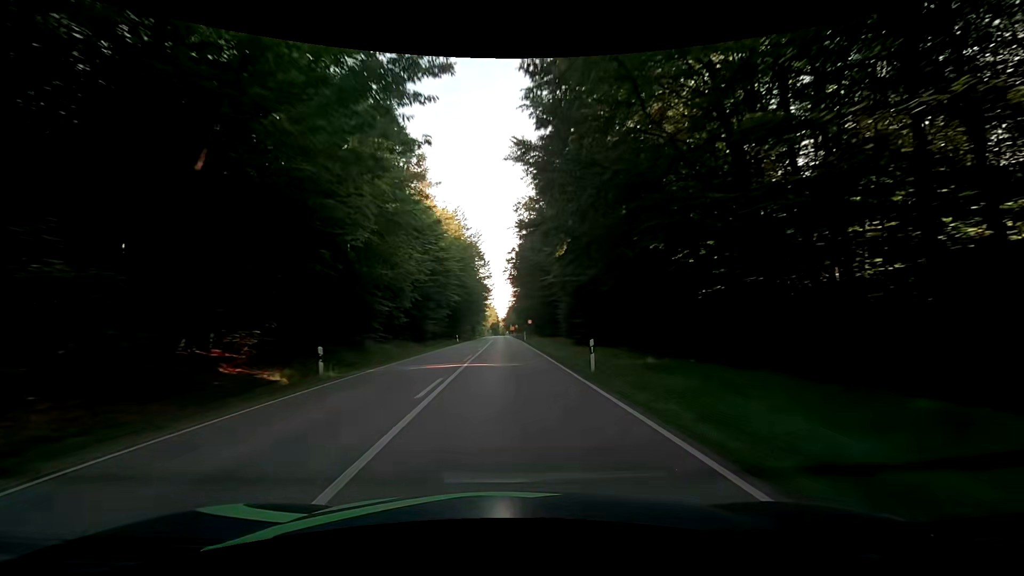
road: secondary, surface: asphalt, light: Day
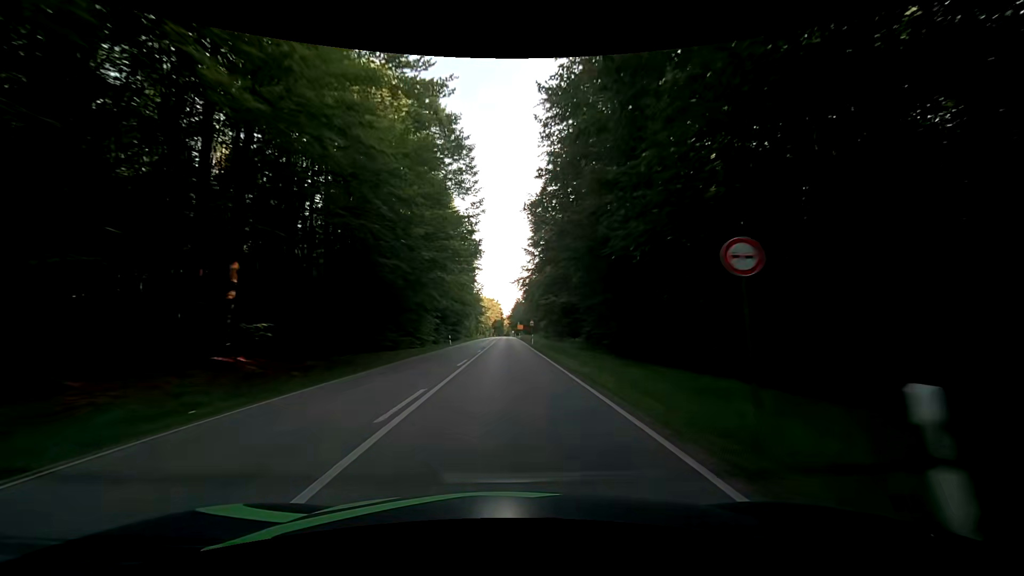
(-0.1, +62.4) m; +1°
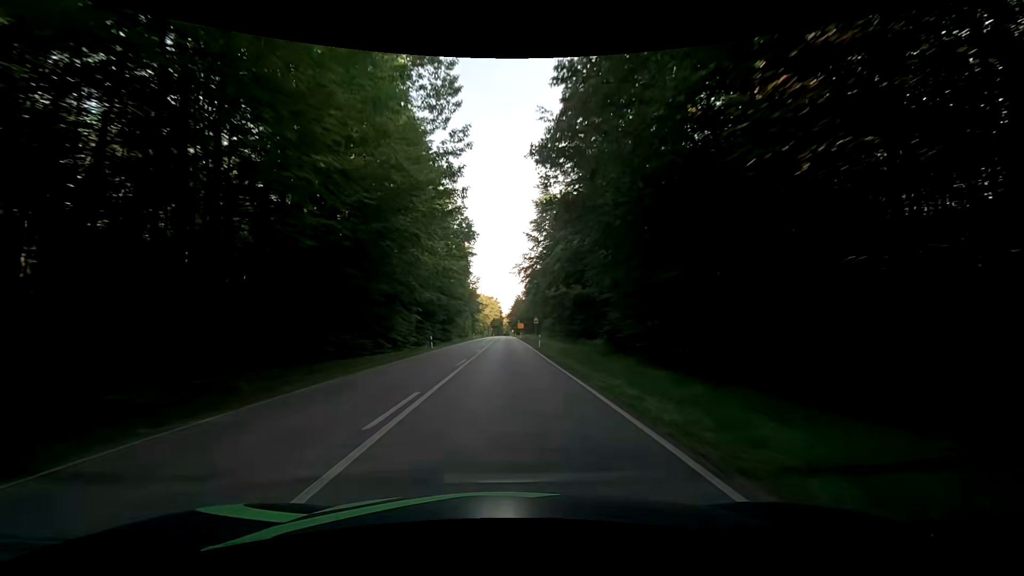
(+0.1, +12.5) m; +1°
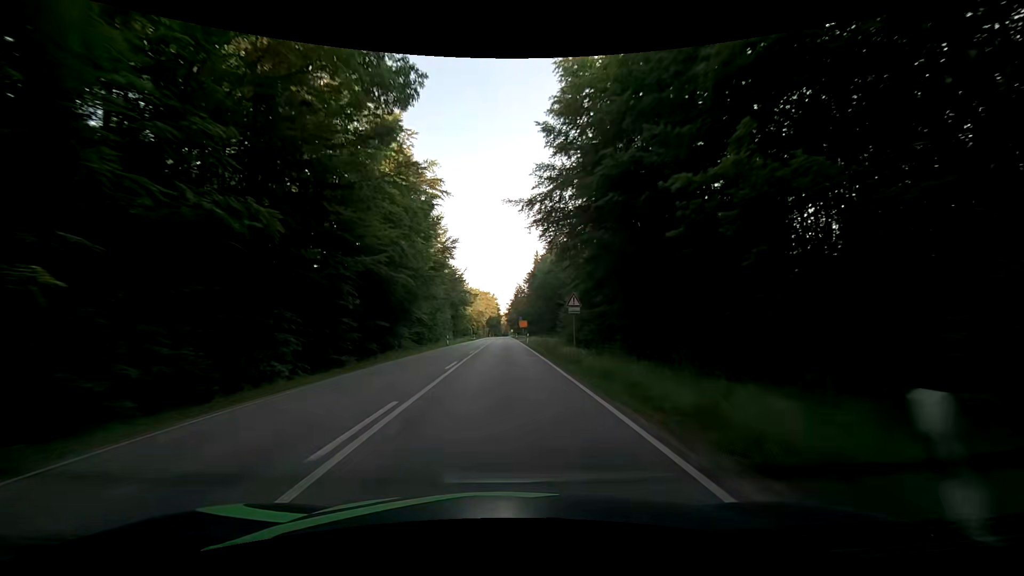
(-1.0, +37.6) m; -2°
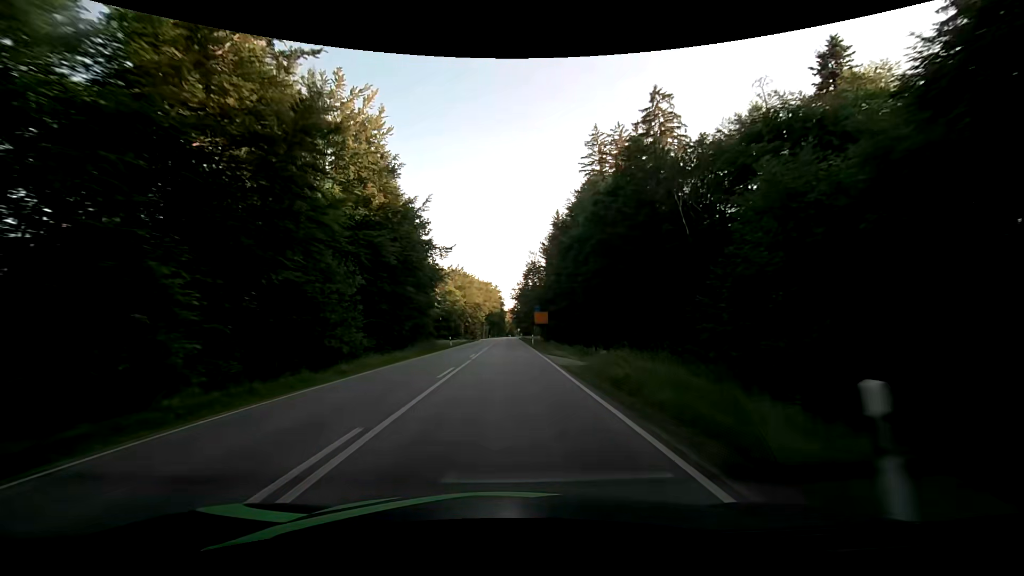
(-0.1, +50.3) m; 0°
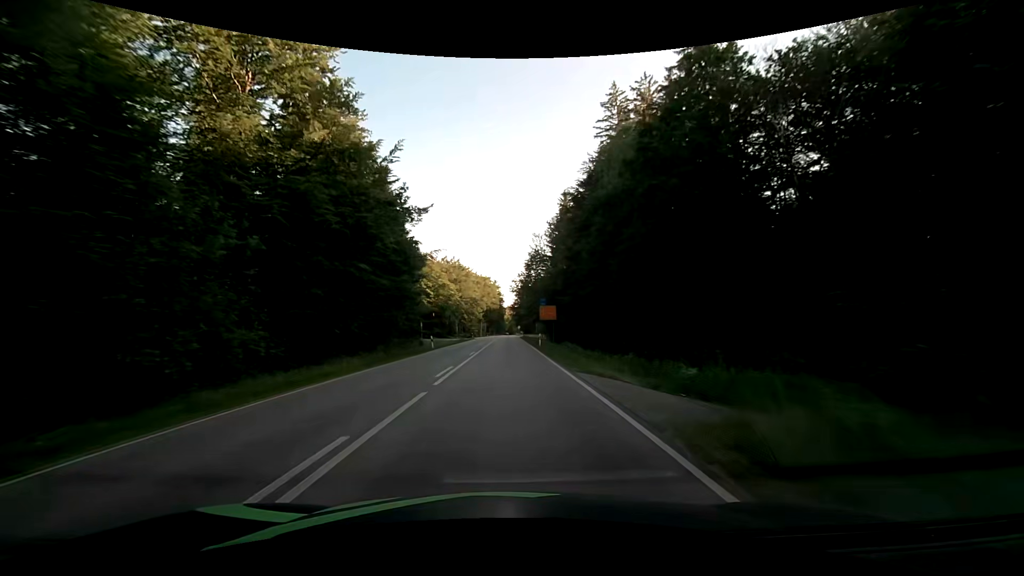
(0.0, +12.6) m; 0°
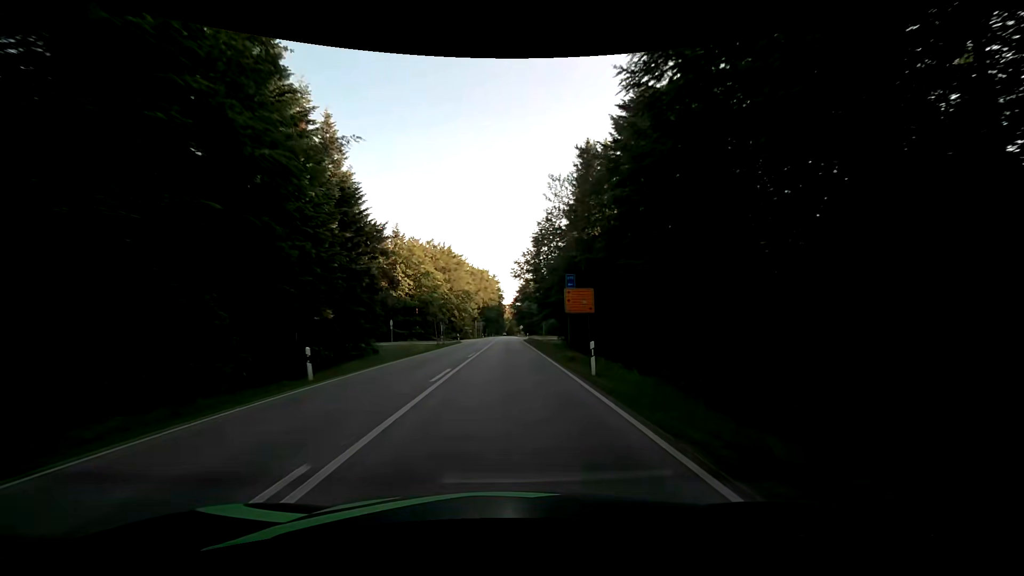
(+0.1, +25.1) m; 0°
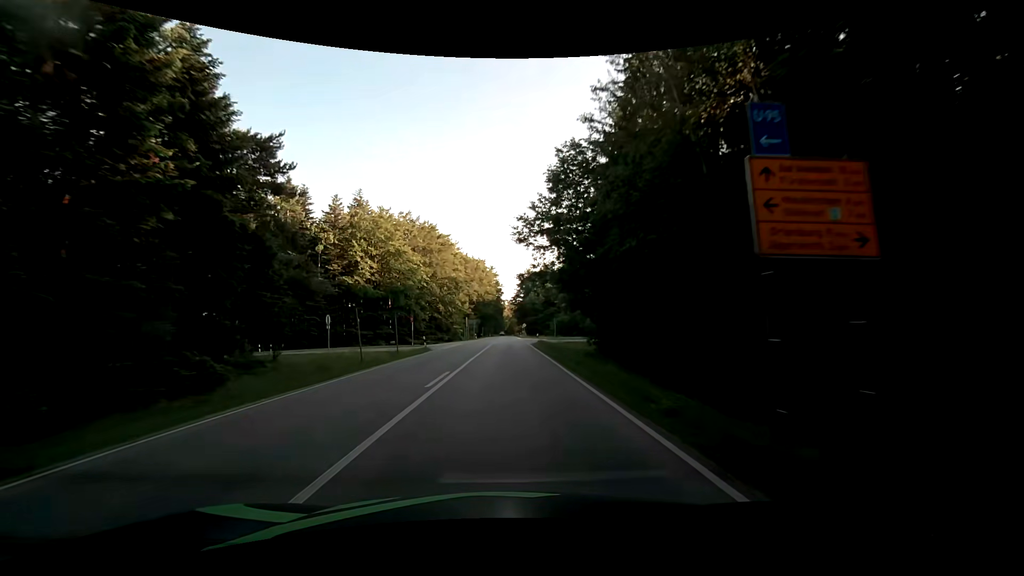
(0.0, +25.1) m; 0°
(0, +10) (0, +20) (0, +30) (0, +40) (0, +50) (0, +60) (0, +70) (0, +80) (0, +90) (0, +100) m
